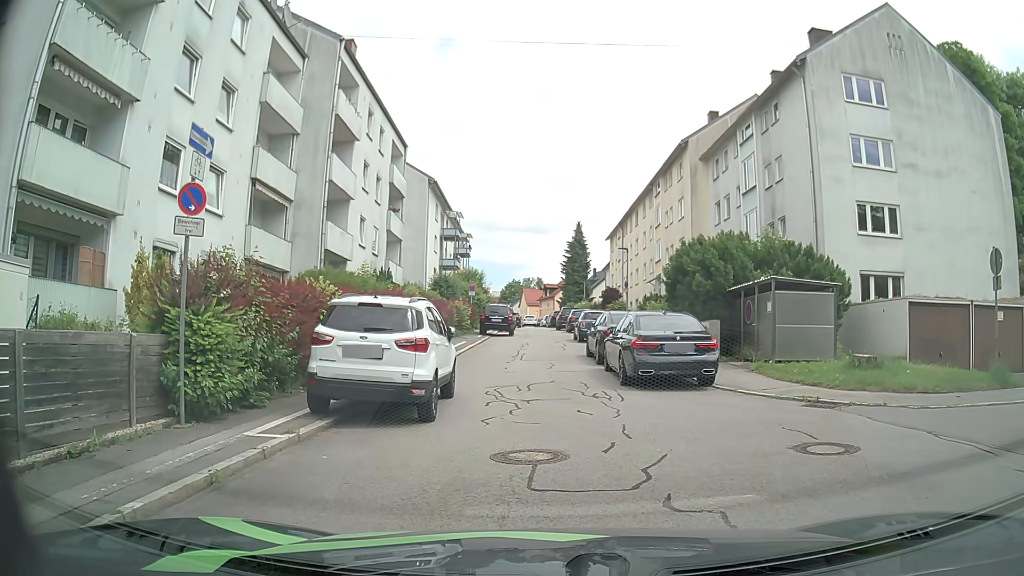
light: Day
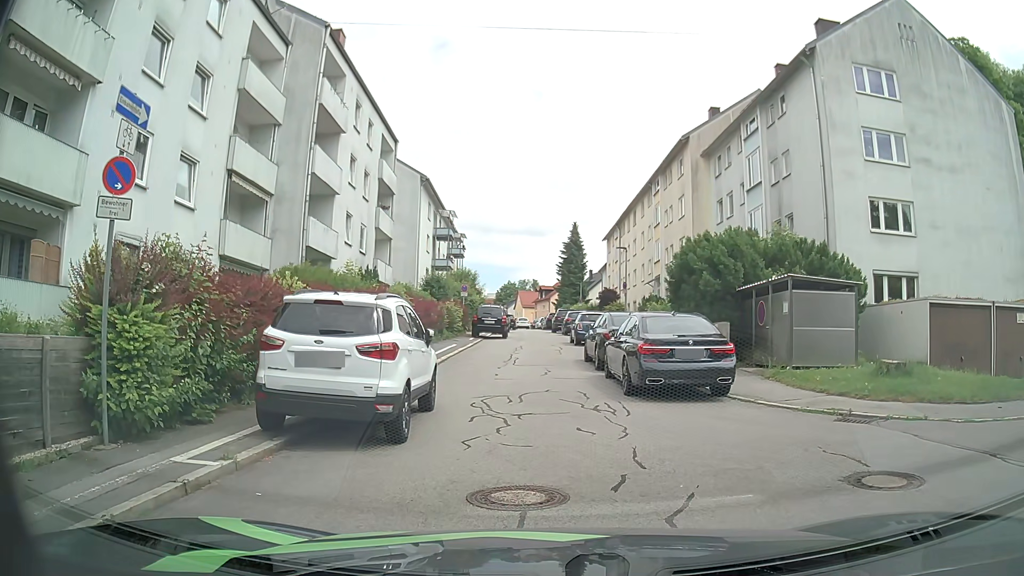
(0.0, +1.5) m; 0°
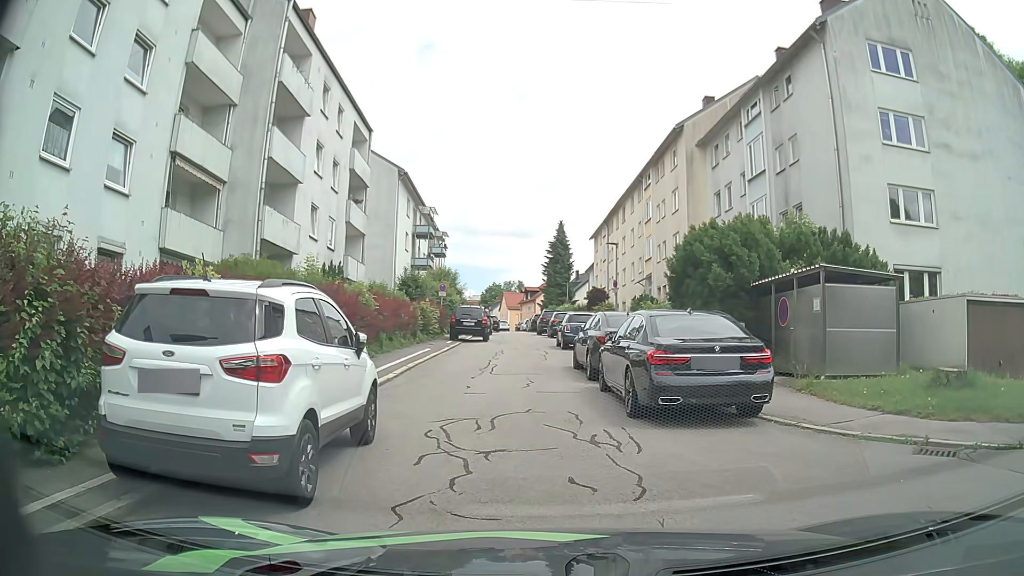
(0.0, +2.8) m; -1°
